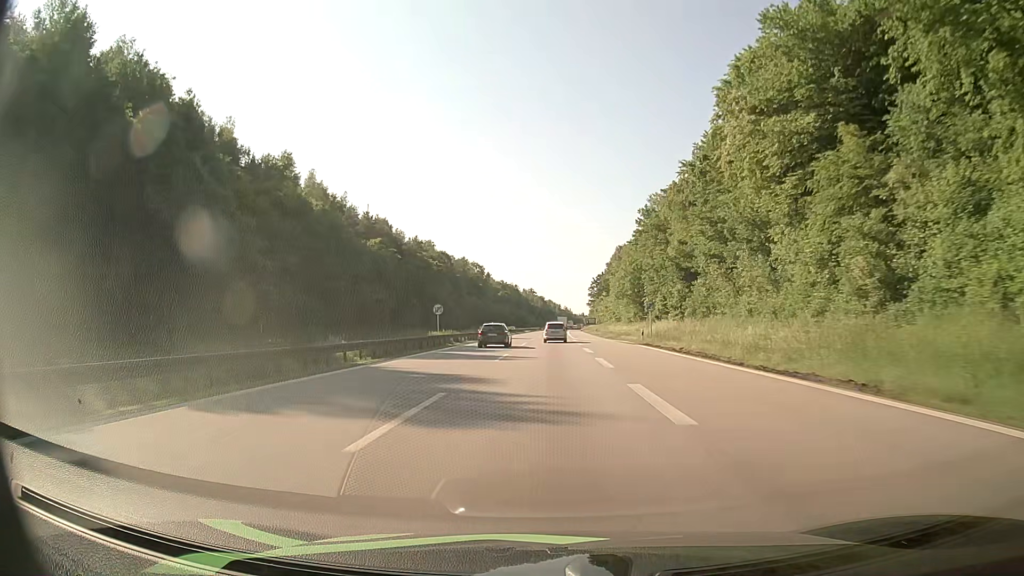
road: motorway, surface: asphalt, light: Day
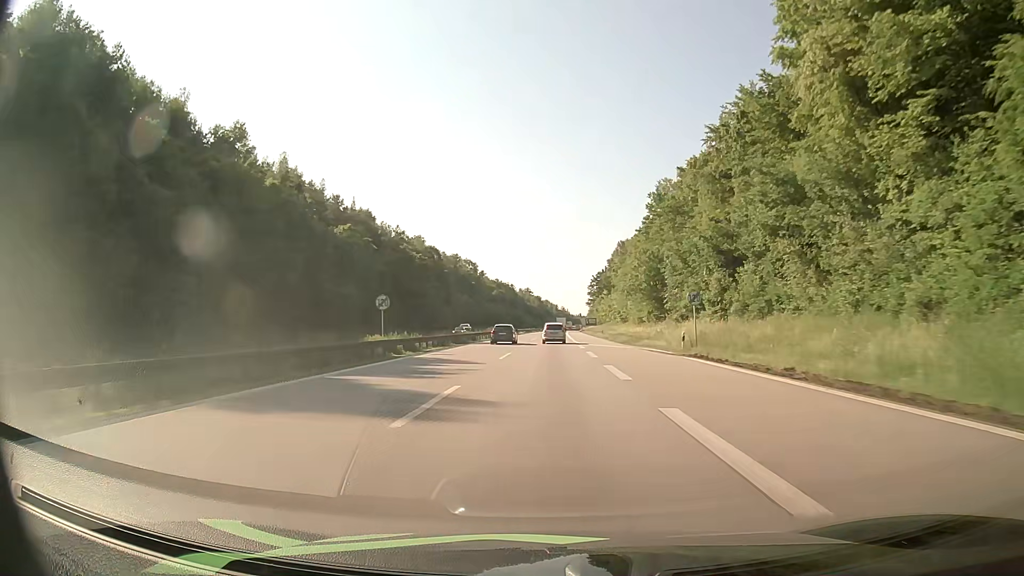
(0.0, +16.2) m; 0°
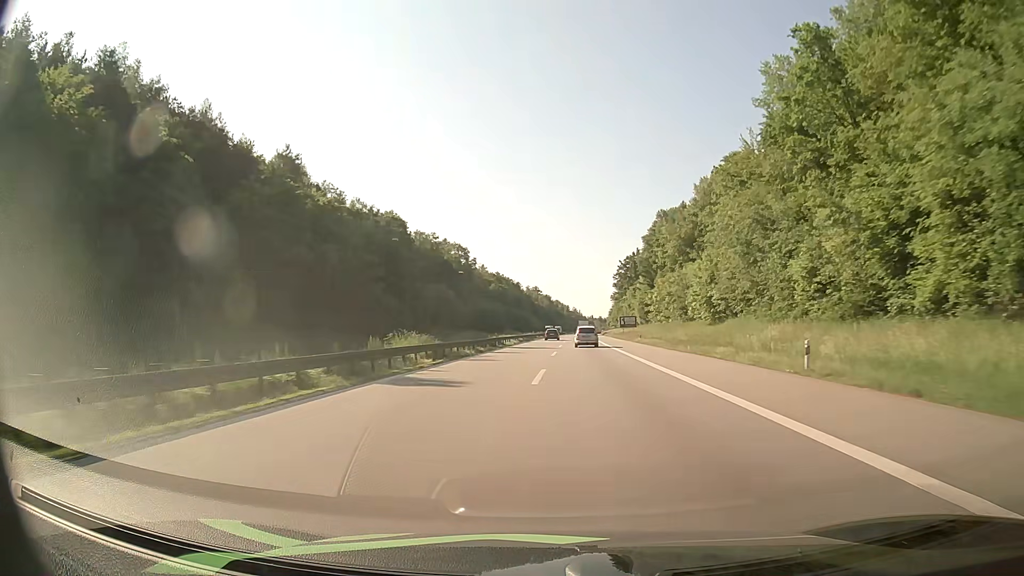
(-0.7, +64.7) m; -1°
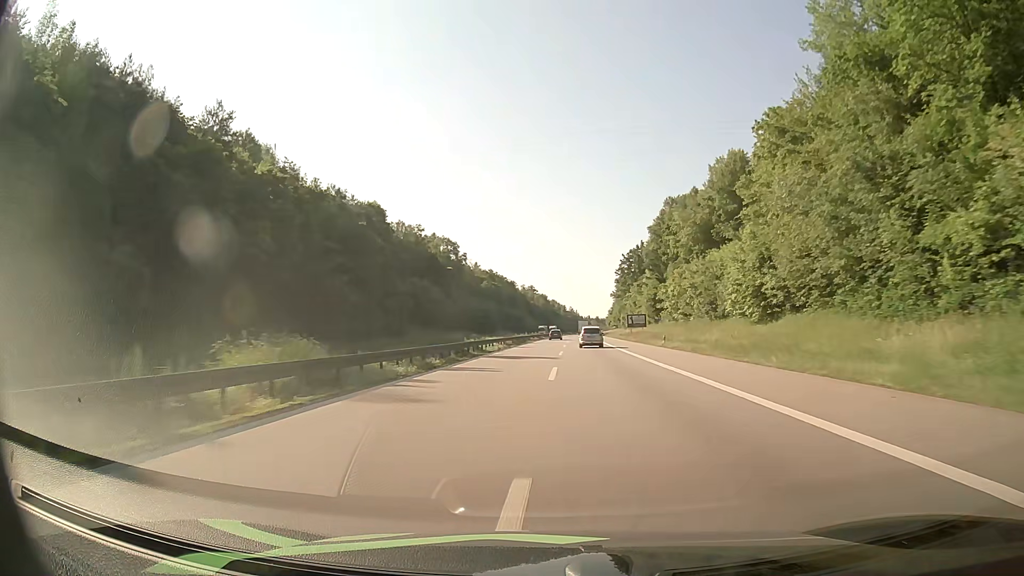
(+0.1, +16.5) m; 0°
